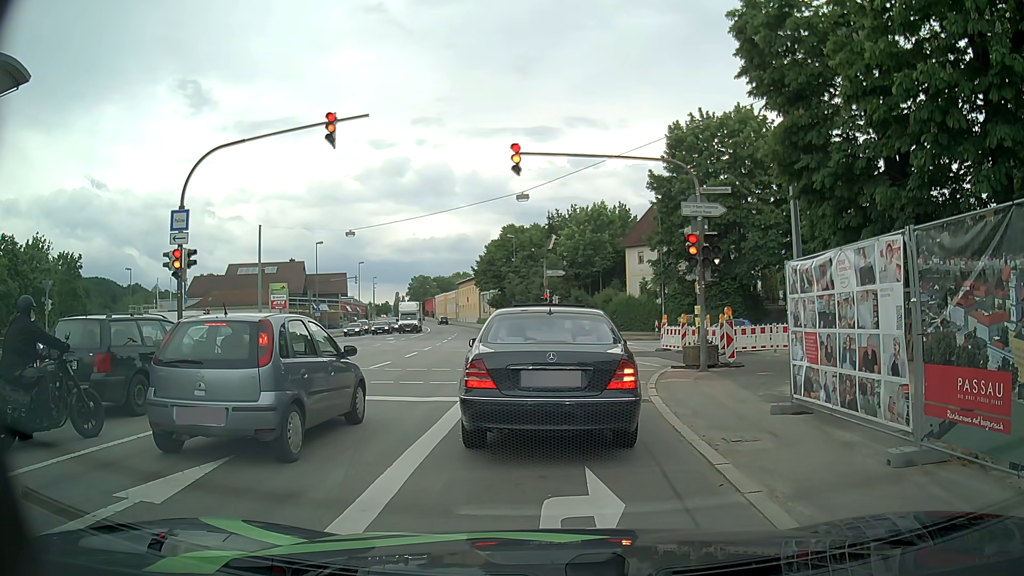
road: primary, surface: asphalt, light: Day
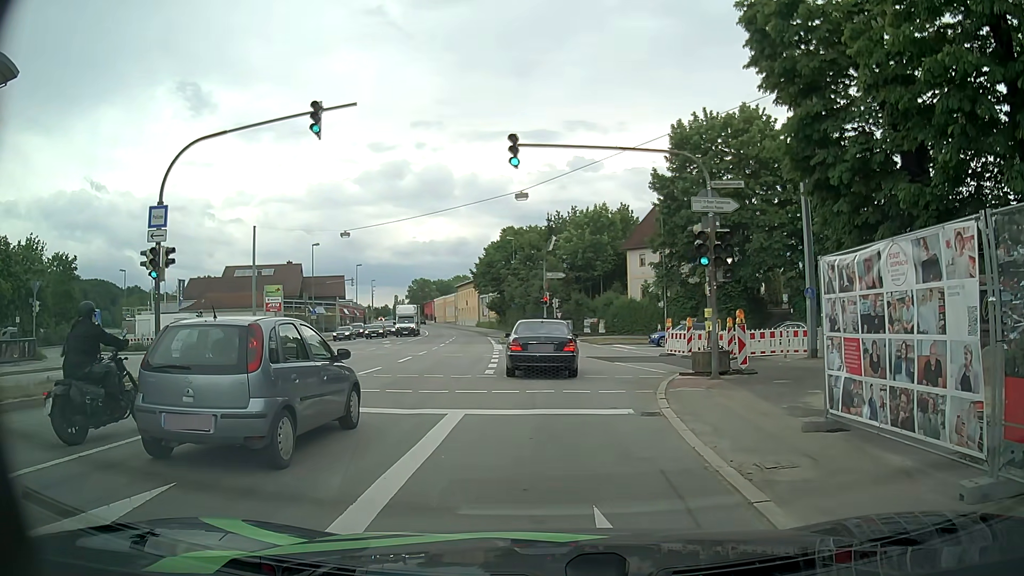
(0.0, +1.3) m; -1°
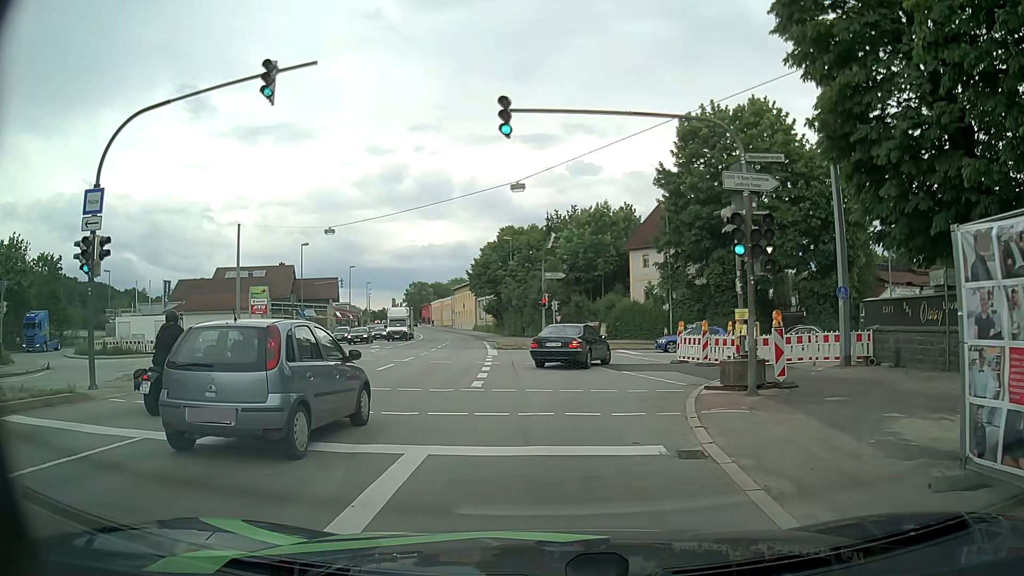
(+0.1, +3.2) m; +1°
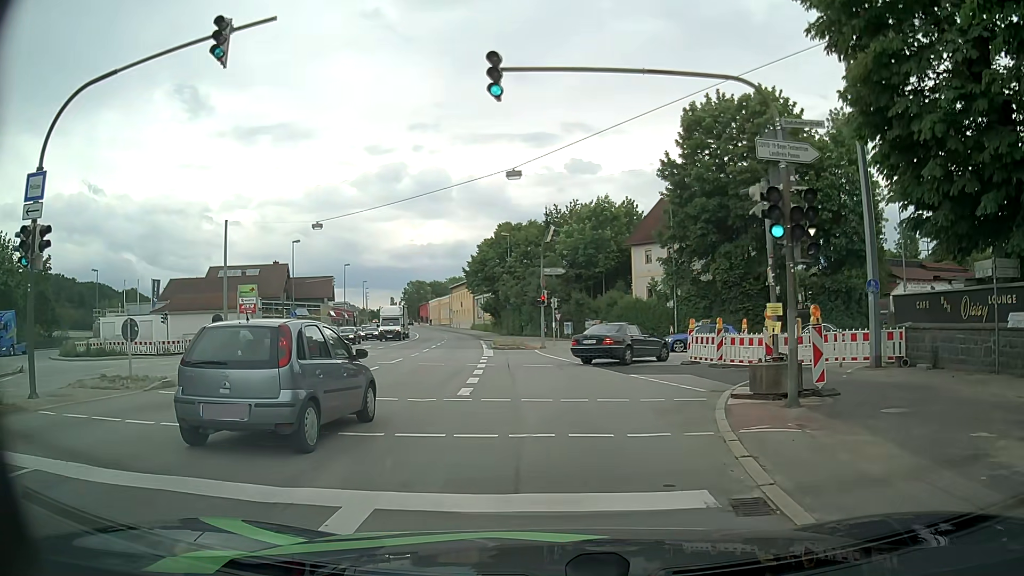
(0.0, +2.3) m; +1°
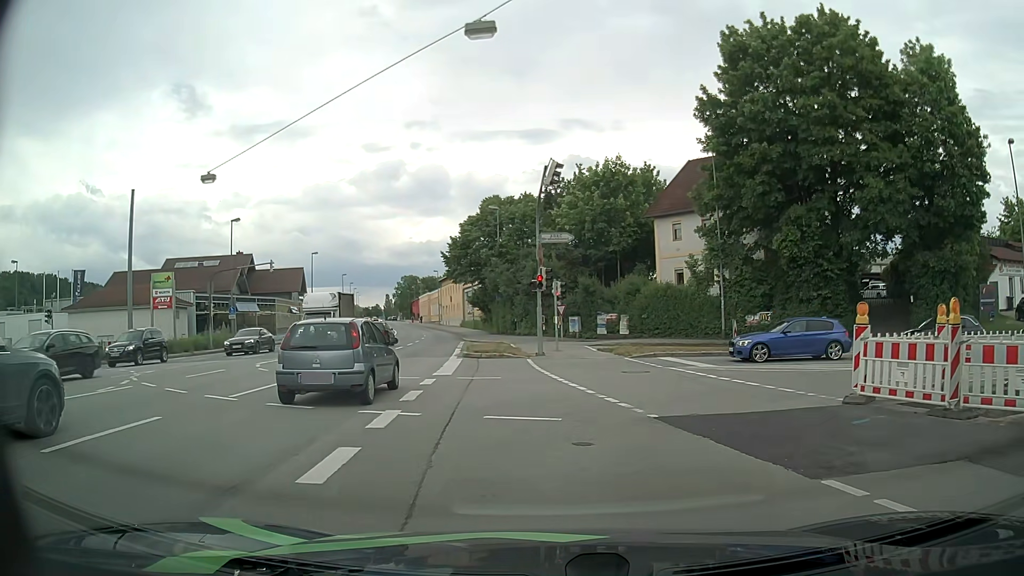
(-0.1, +13.8) m; -1°
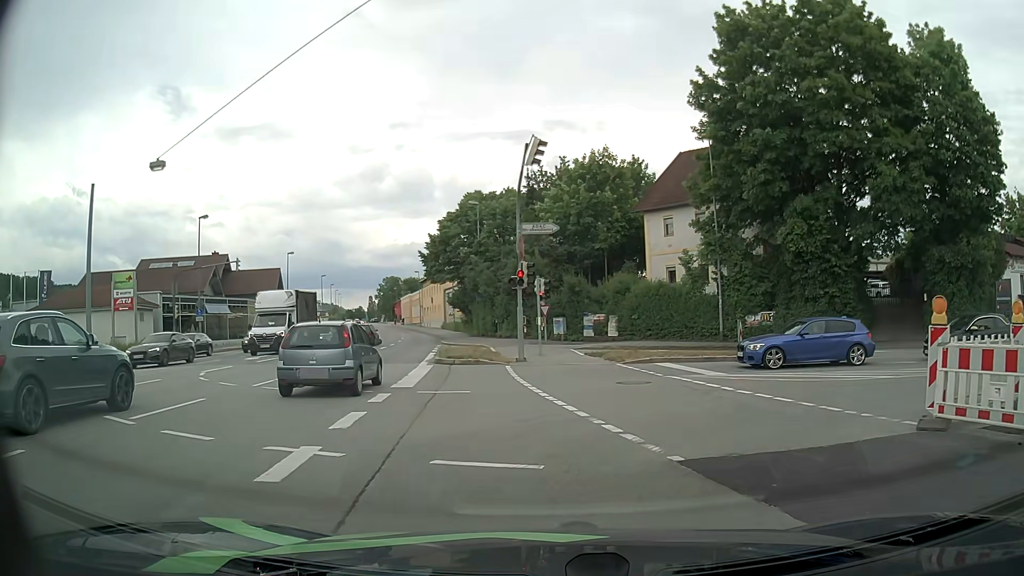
(0.0, +3.0) m; +2°
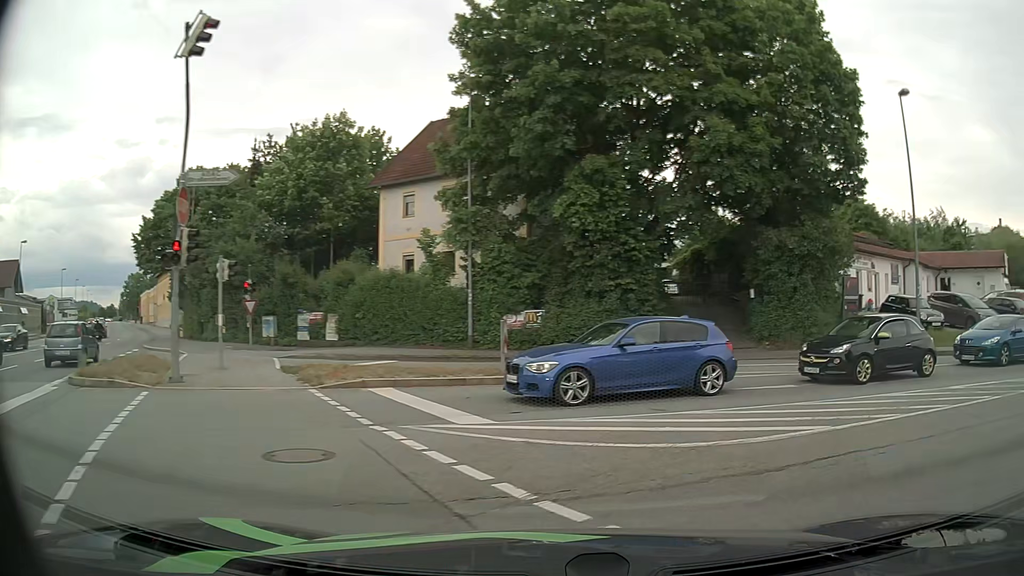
(+1.1, +8.1) m; +20°
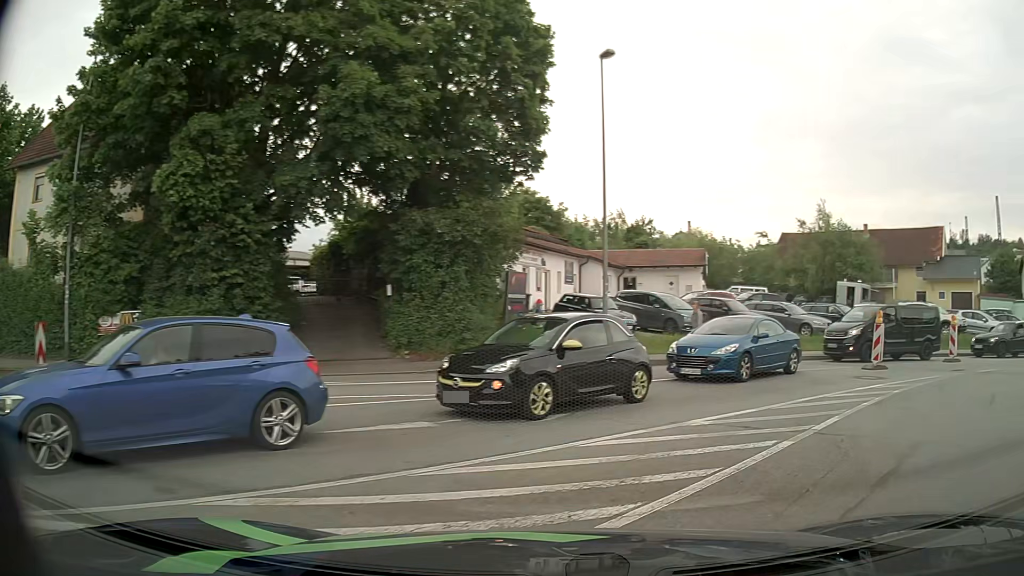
(+1.3, +4.9) m; +29°
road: tertiary
